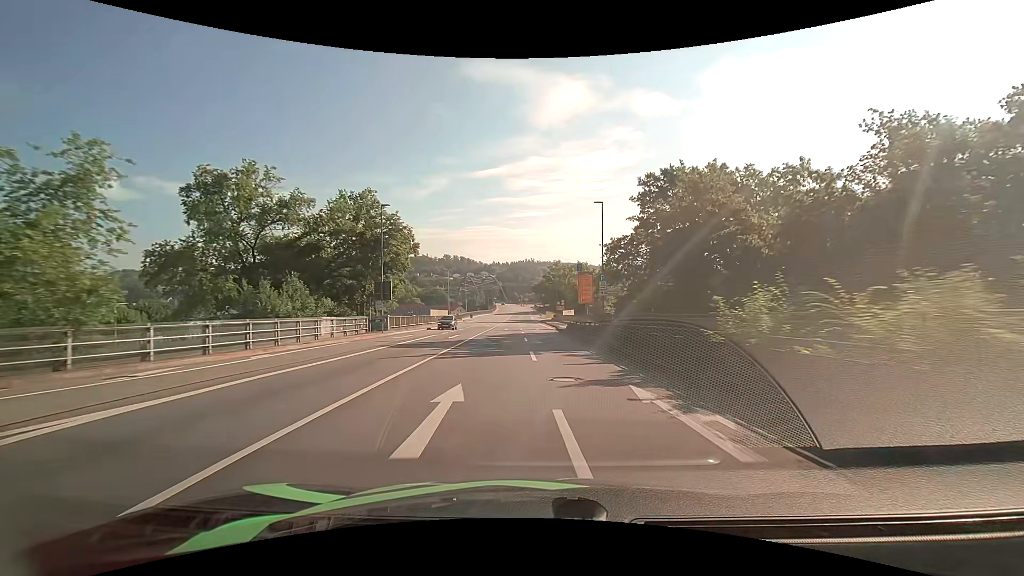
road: primary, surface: asphalt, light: Day
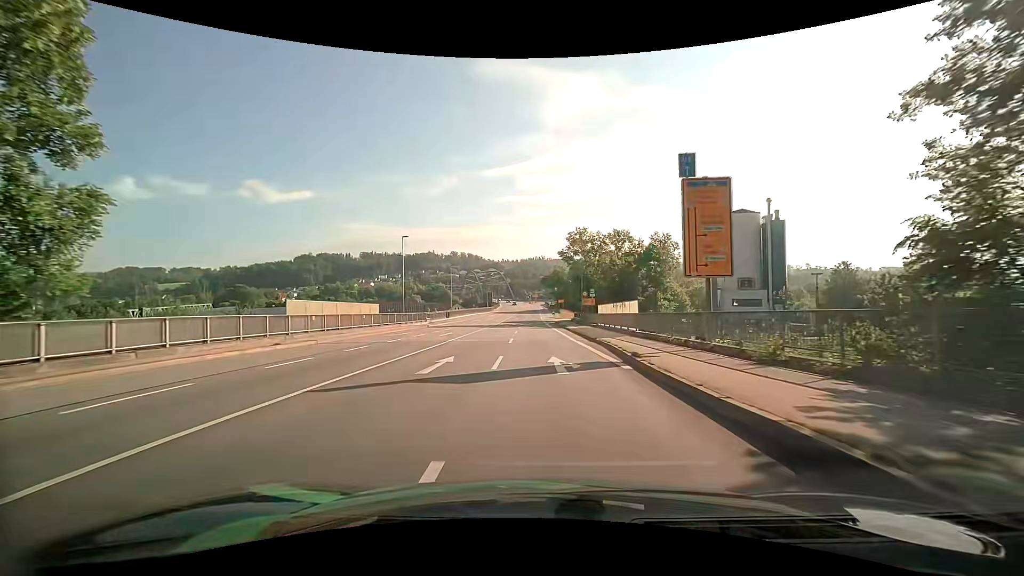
(-0.4, +38.1) m; -1°
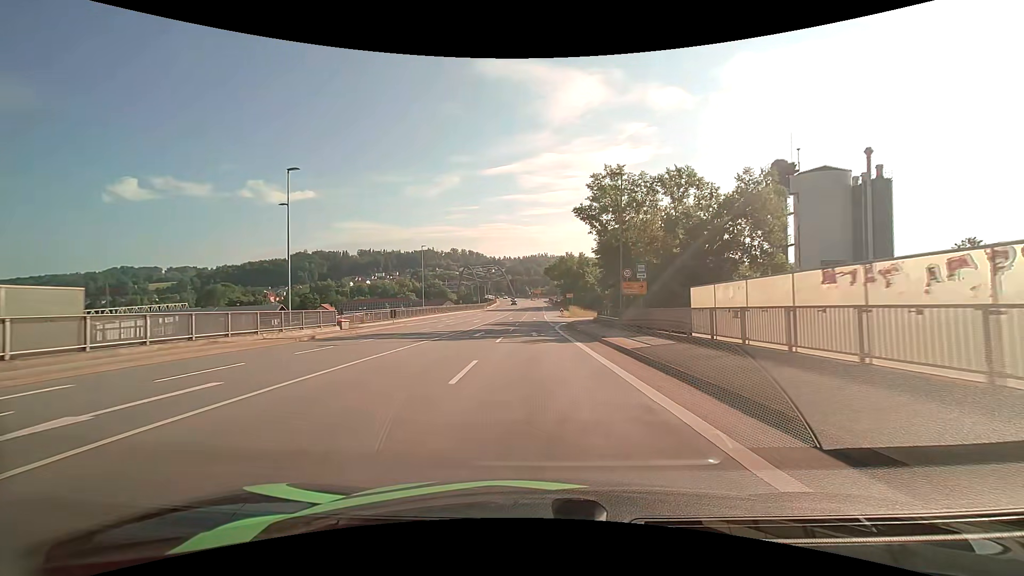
(-0.1, +27.2) m; 0°
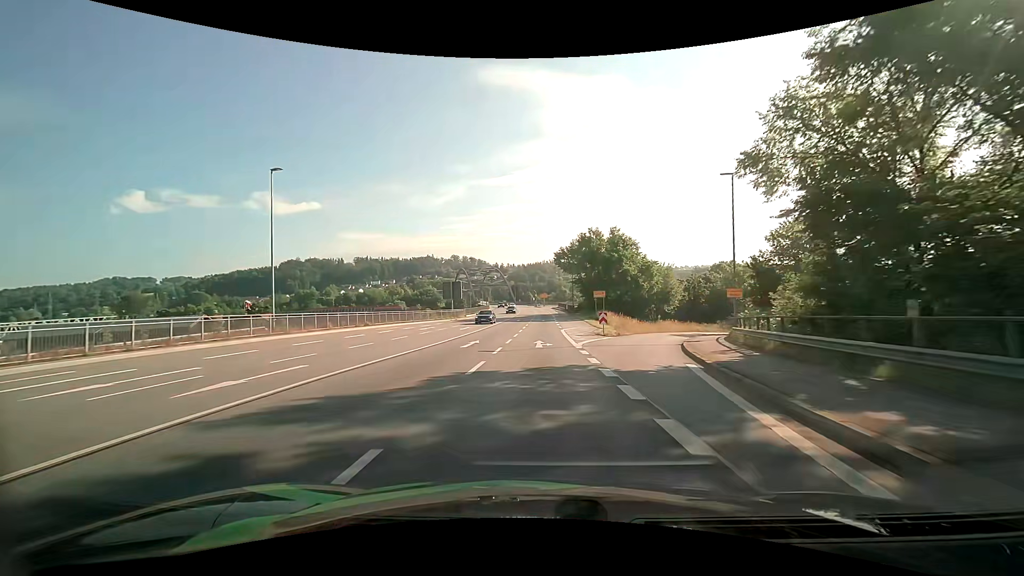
(-0.7, +44.1) m; 0°
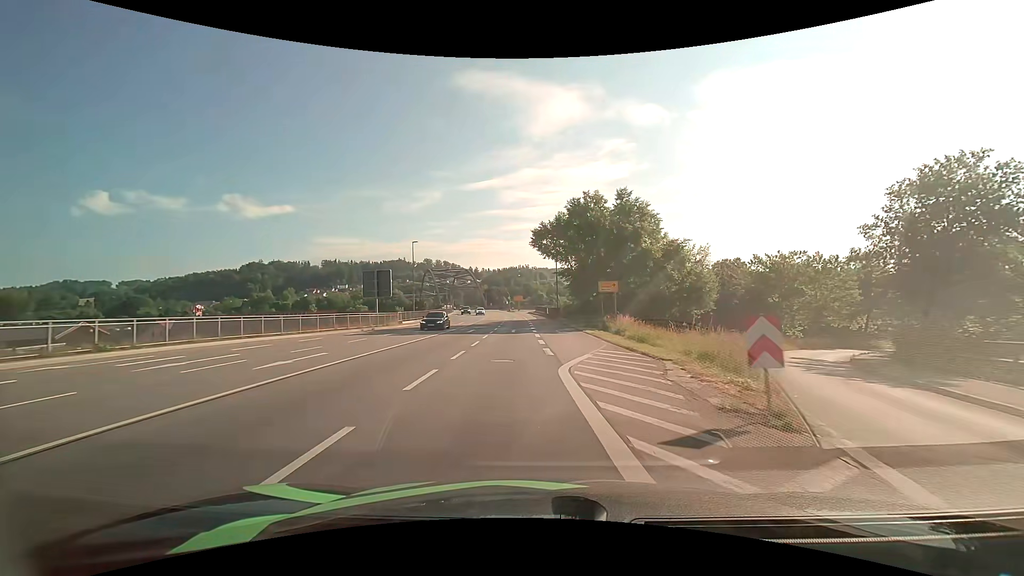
(+0.3, +25.9) m; +2°
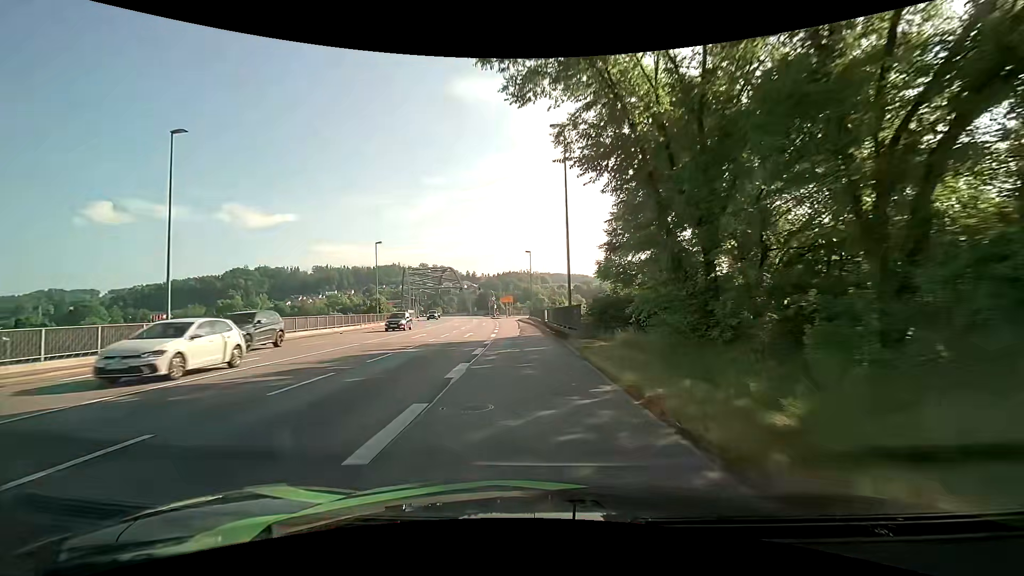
(+1.0, +41.8) m; -1°
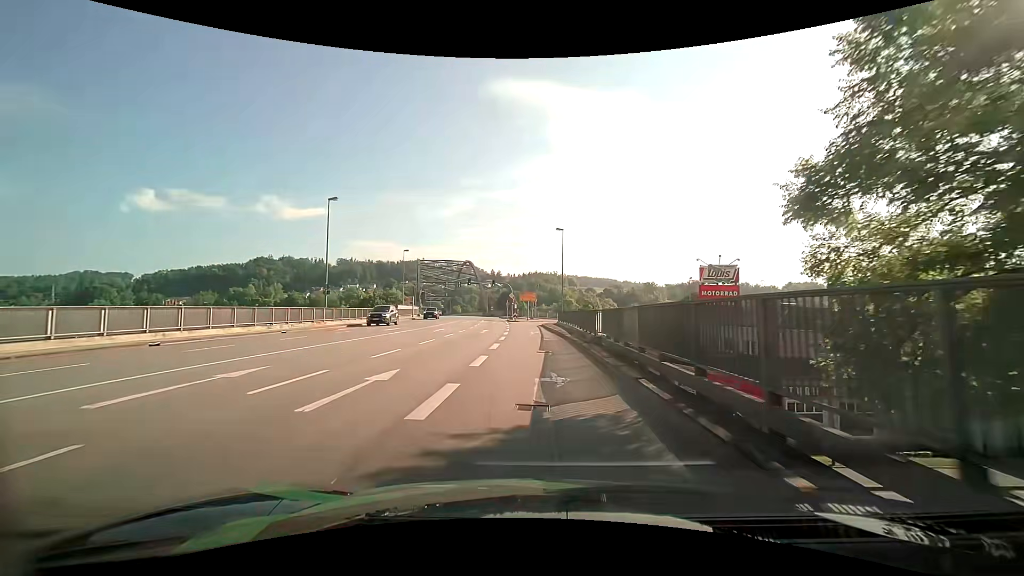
(-0.7, +22.1) m; -2°
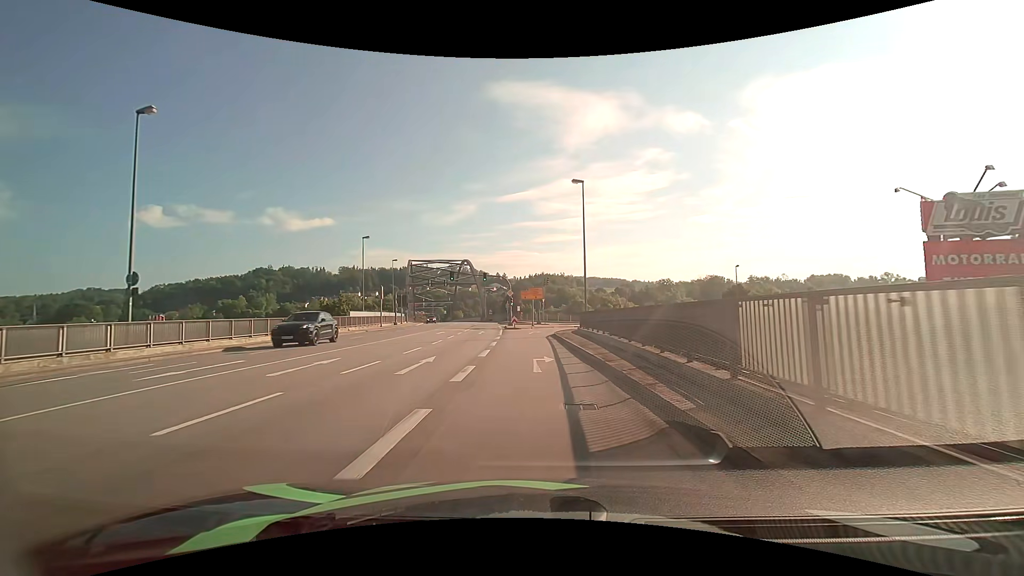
(-0.3, +19.9) m; -1°
(0, +10) (0, +20) (-1, +30) (0, +40) (+3, +49) (+9, +57) (+17, +63) (+27, +66) (+36, +69) (+46, +71) m
